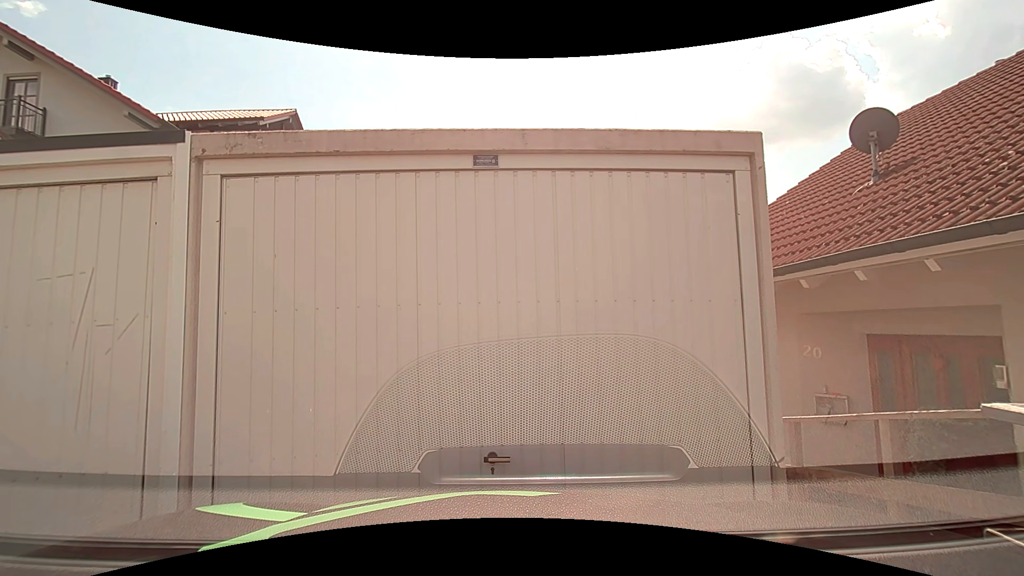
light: Day
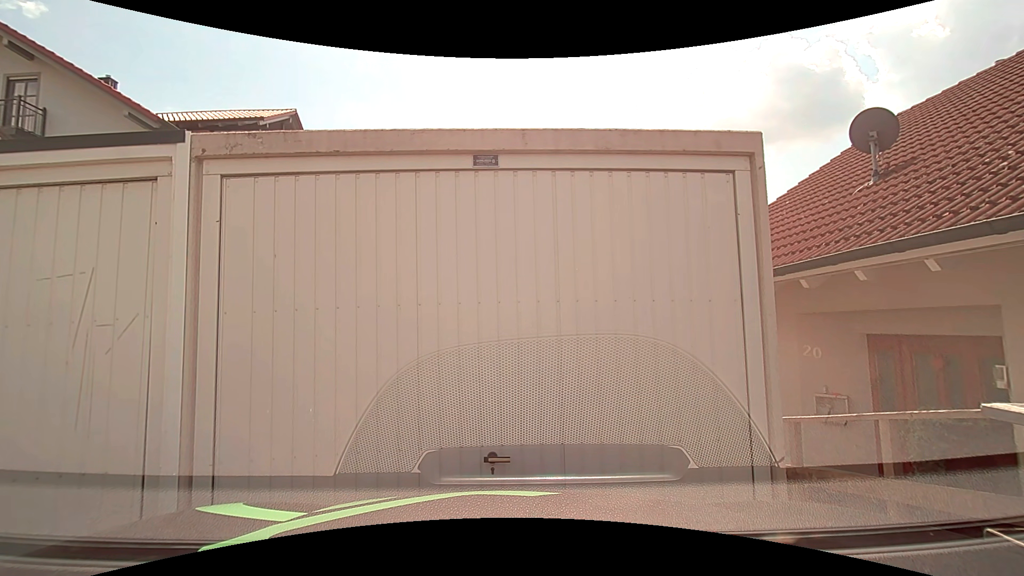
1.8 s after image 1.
(0.0, 0.0) m; 0°
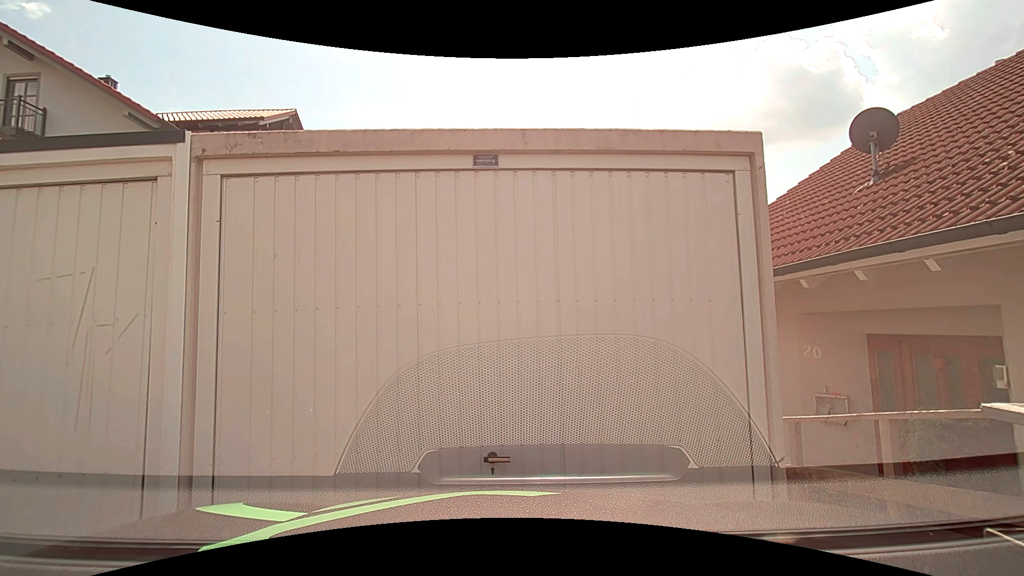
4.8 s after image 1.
(0.0, 0.0) m; 0°
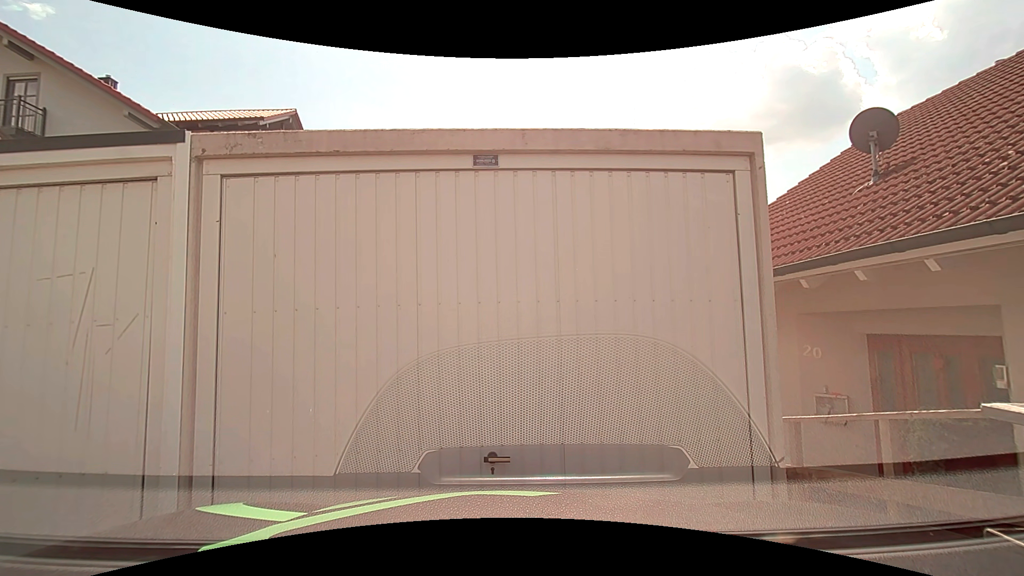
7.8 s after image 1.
(0.0, 0.0) m; 0°
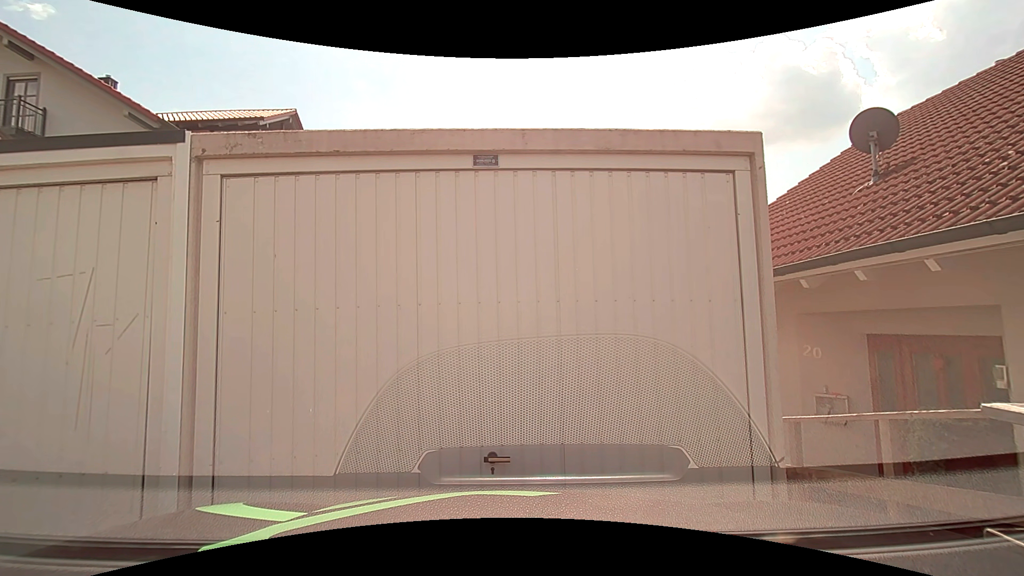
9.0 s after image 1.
(0.0, 0.0) m; 0°
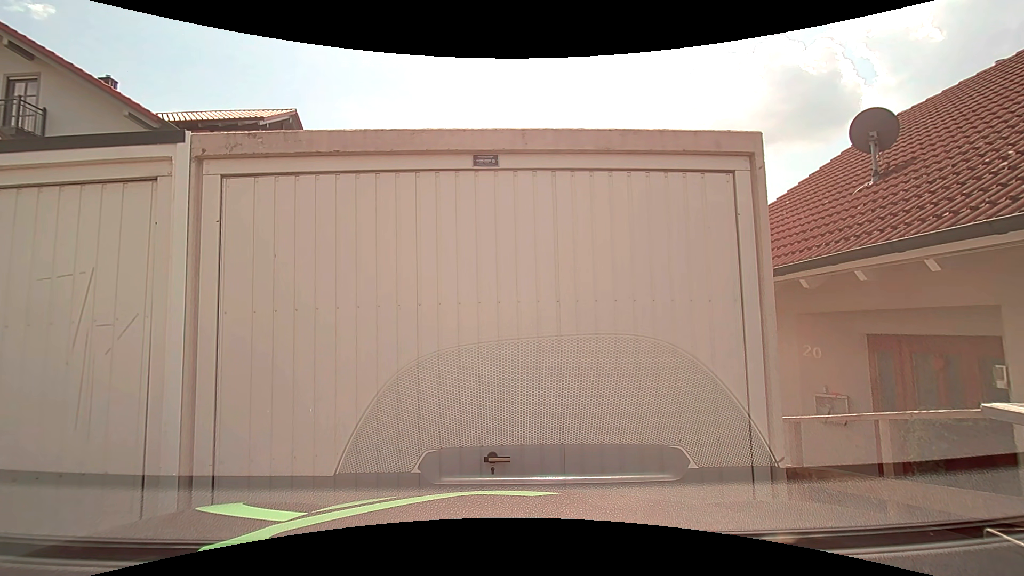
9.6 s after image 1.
(0.0, 0.0) m; 0°
